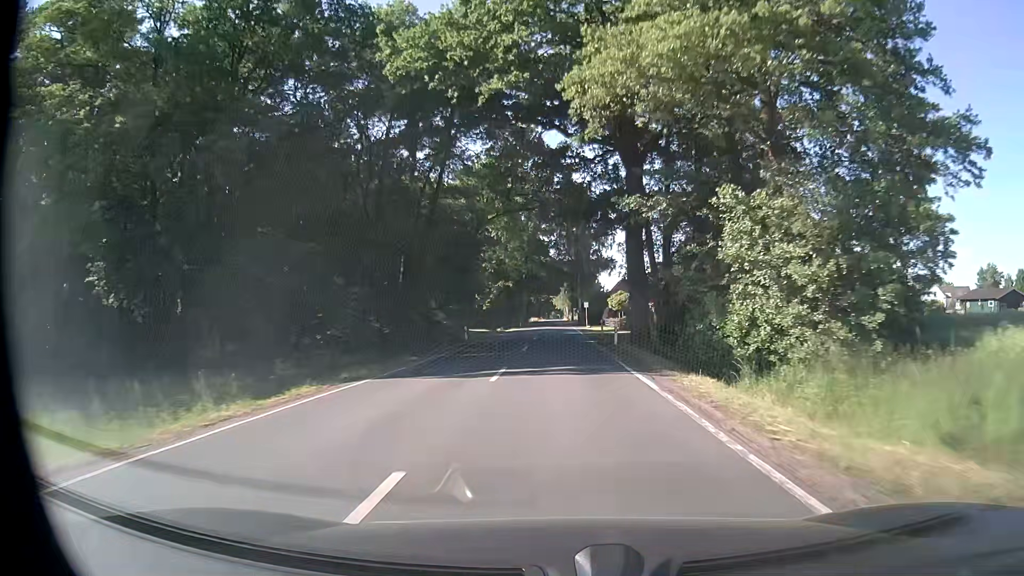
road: secondary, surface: asphalt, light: Day
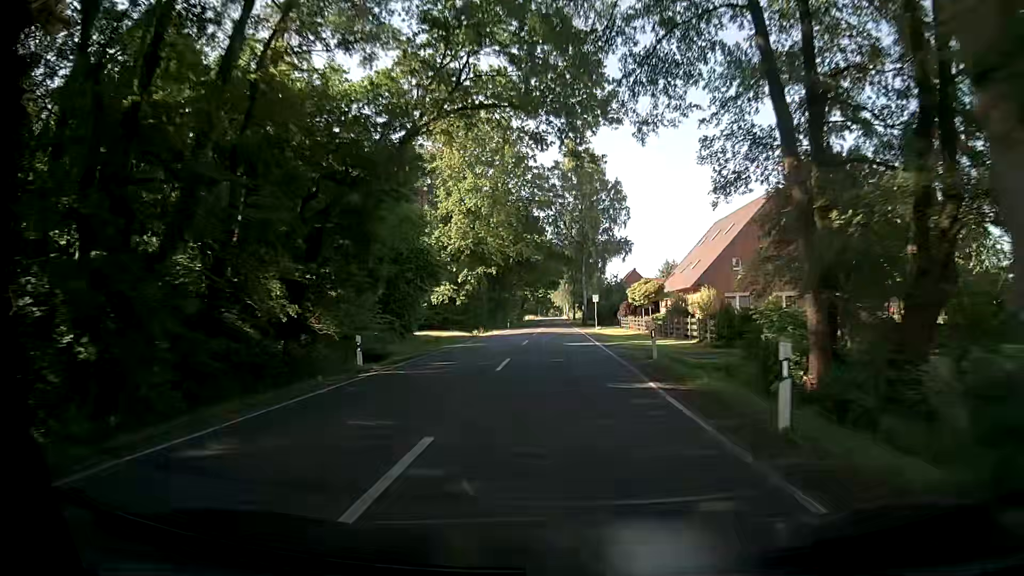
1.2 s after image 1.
(0.0, +22.6) m; 0°
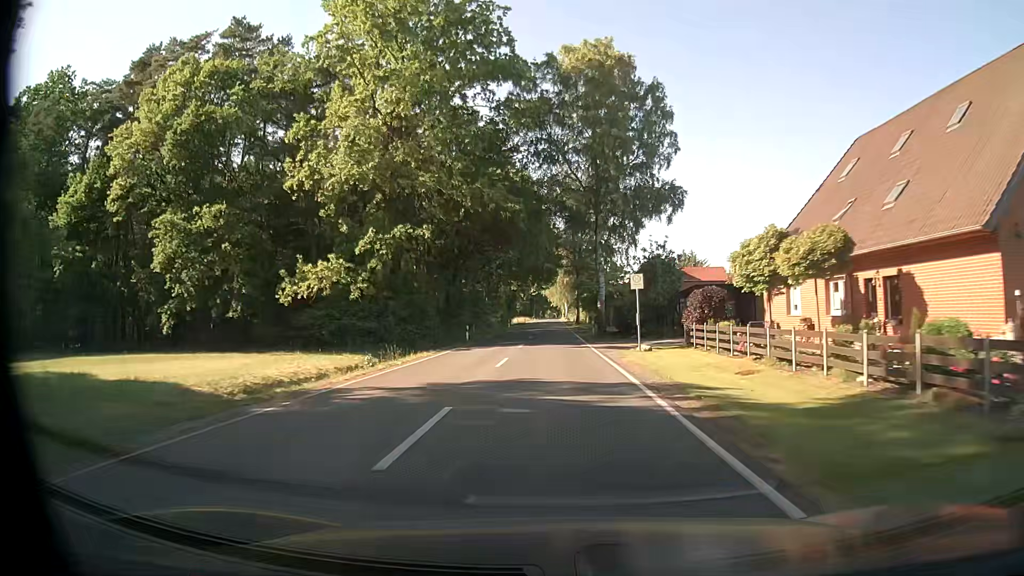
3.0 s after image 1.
(0.0, +33.8) m; 0°
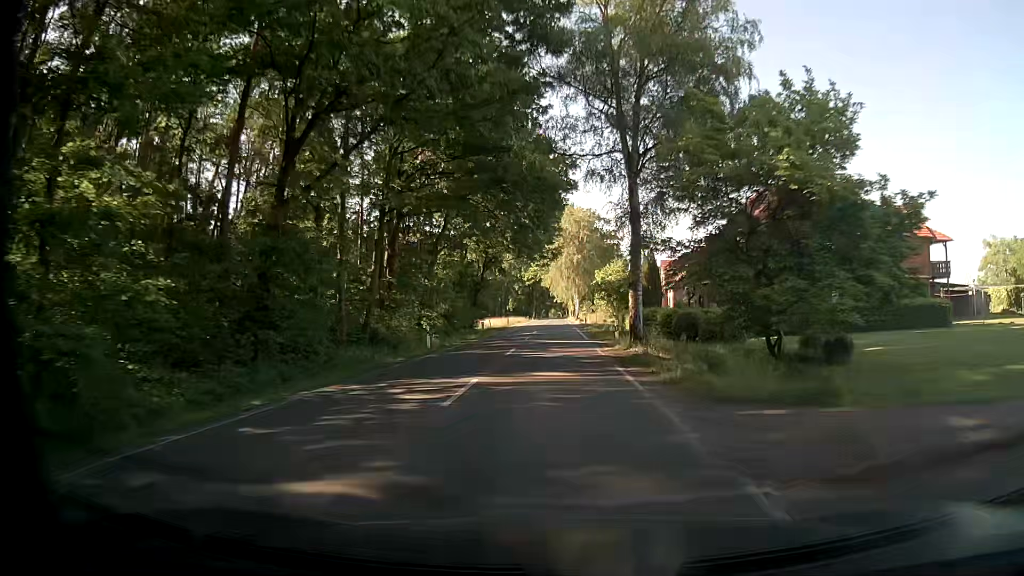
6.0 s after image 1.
(-0.3, +56.4) m; 0°
(0, +10) (0, +20) (0, +30) (0, +40) (0, +50) (0, +60) (-1, +70) (-1, +80) (-1, +90) (-1, +100) m
